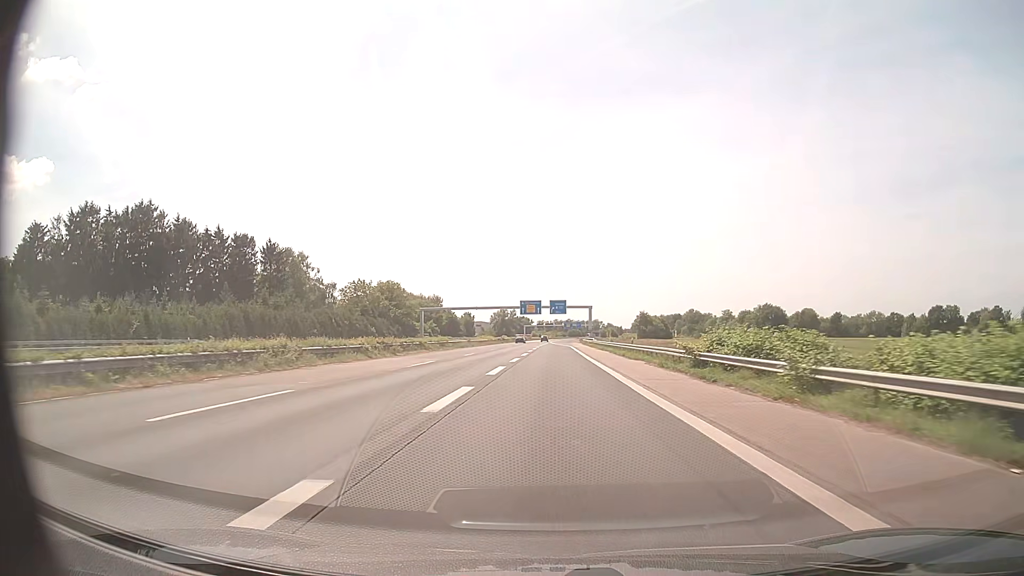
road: trunk_link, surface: asphalt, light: Day
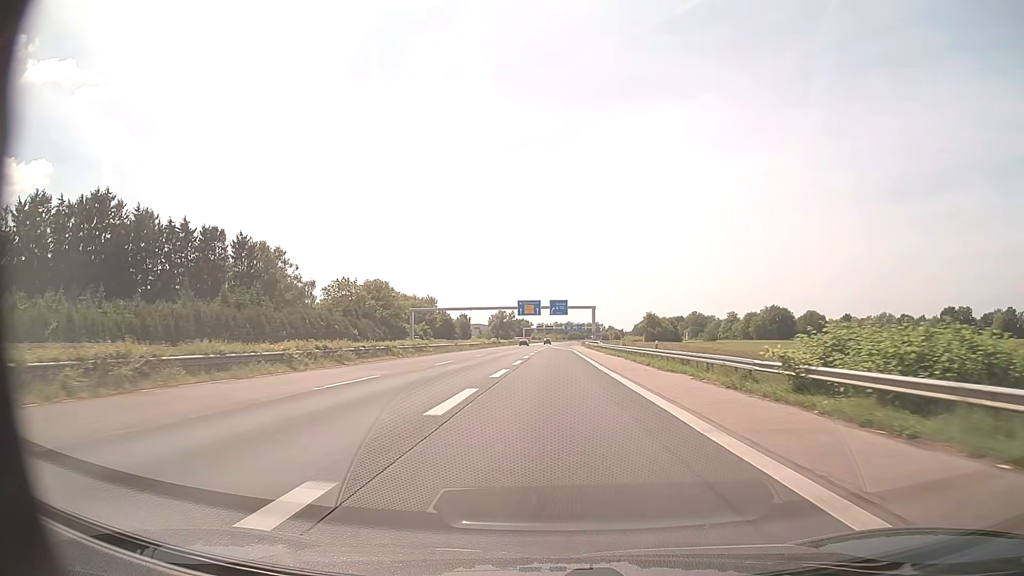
(0.0, +11.9) m; 0°
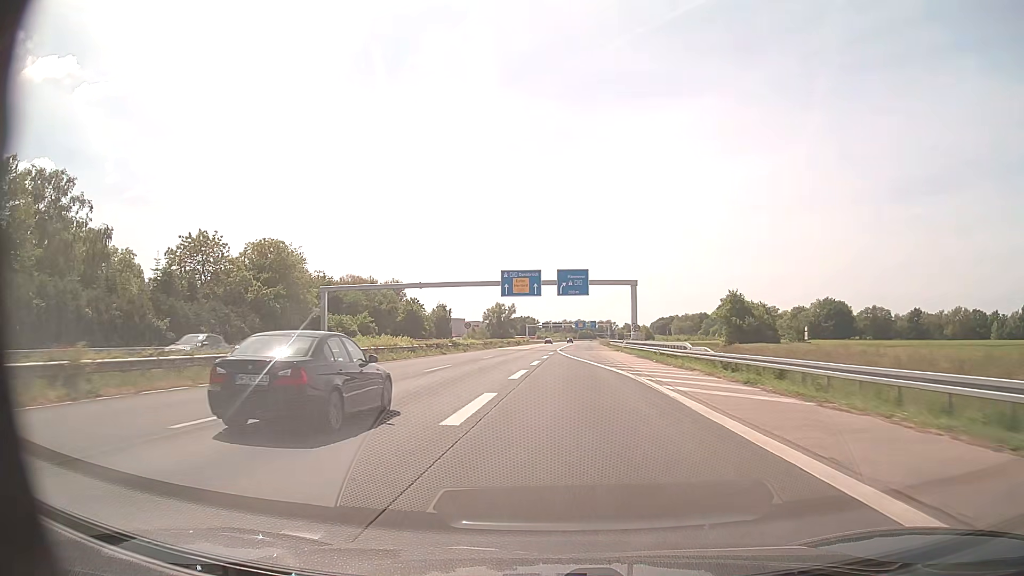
(+0.2, +62.3) m; -1°
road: trunk
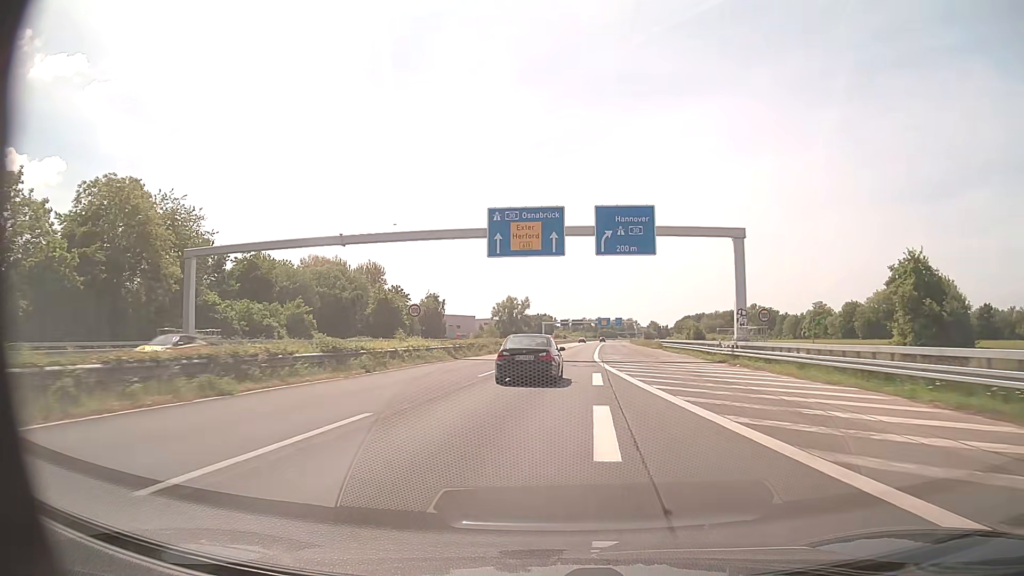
(-0.8, +39.7) m; -2°
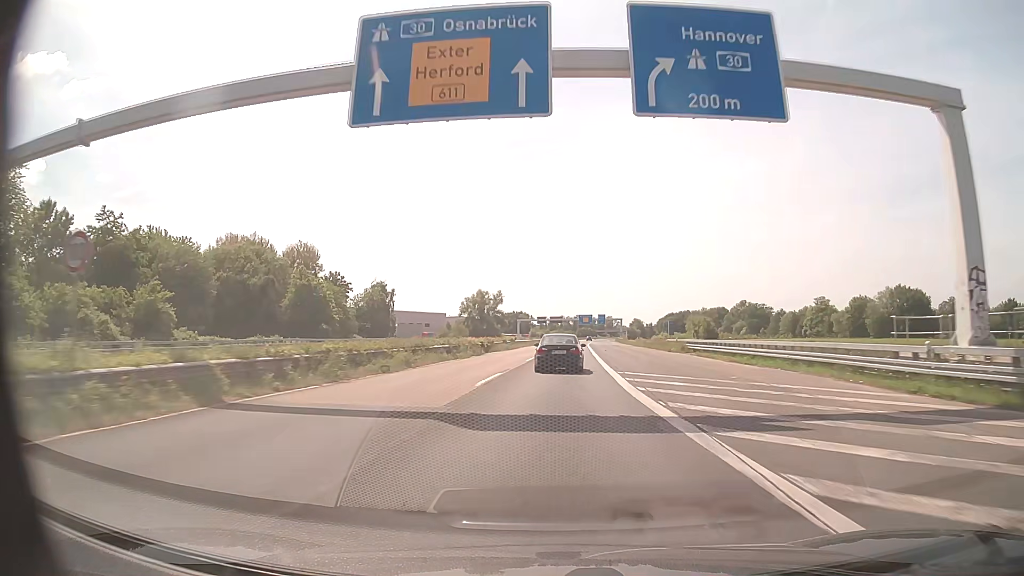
(+0.4, +27.5) m; +2°
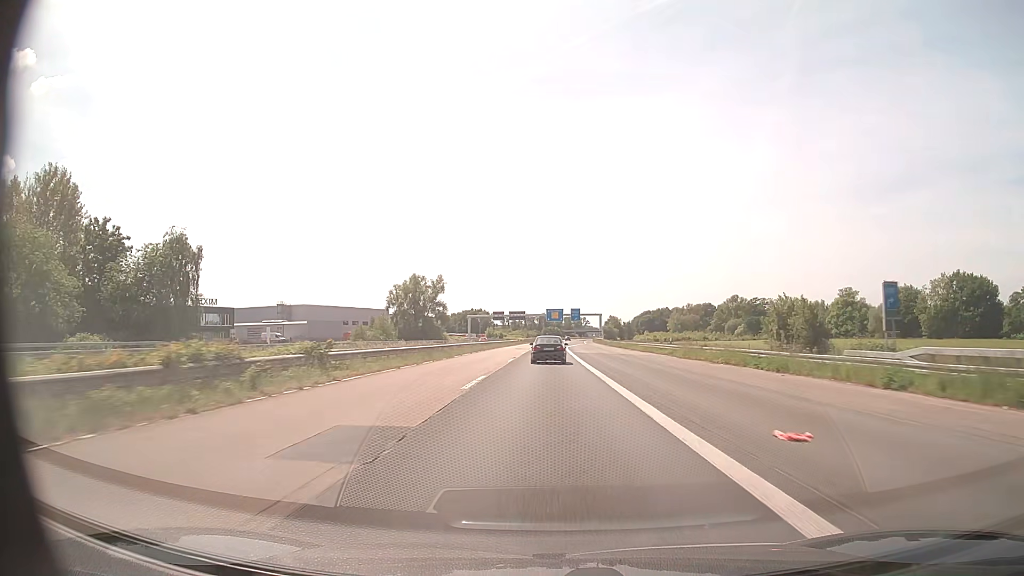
(+1.9, +56.7) m; +3°
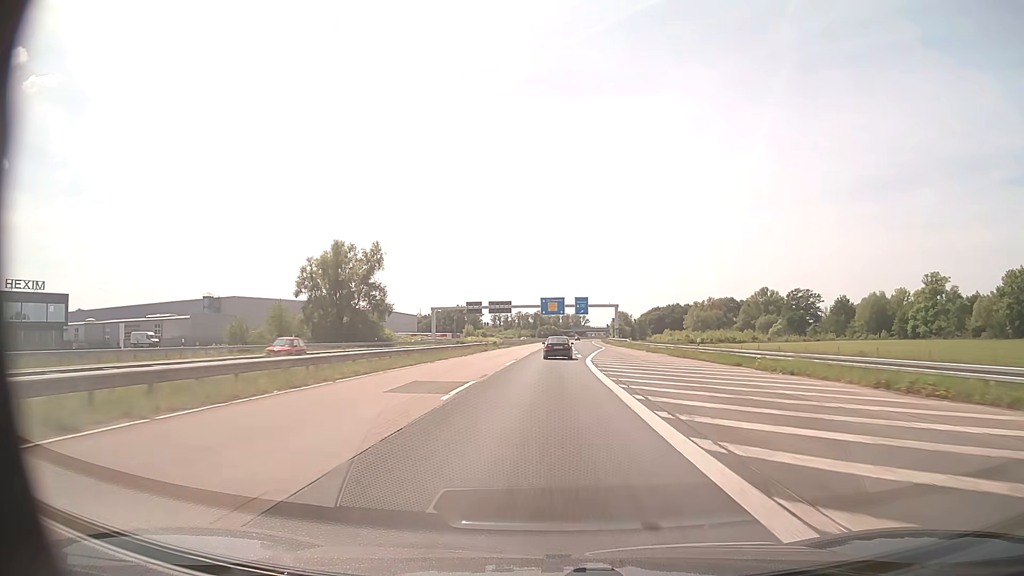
(+0.3, +57.9) m; 0°
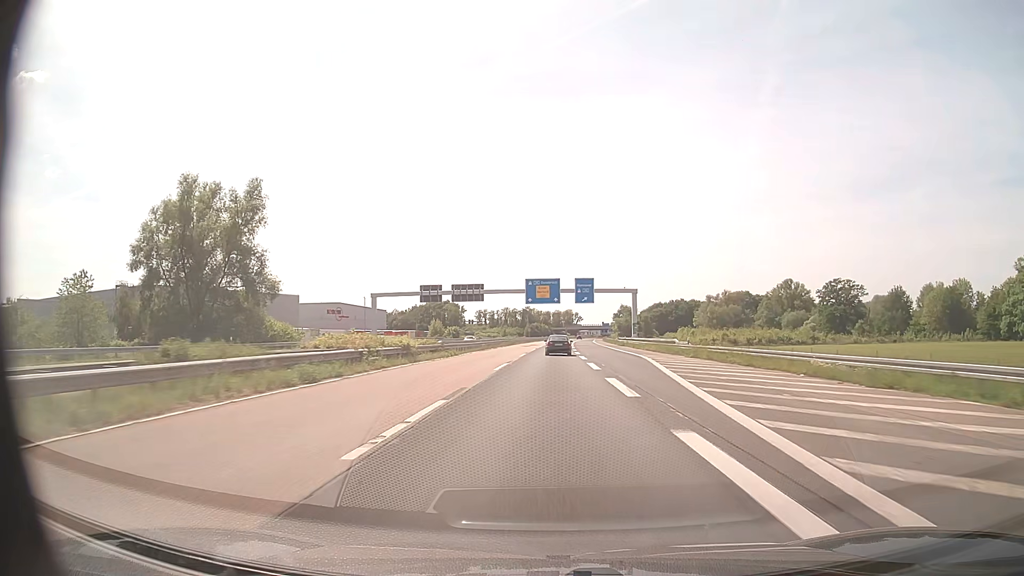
(+0.3, +44.1) m; +1°
(0, +10) (0, +20) (0, +30) (0, +40) (0, +50) (+1, +60) (+1, +70) (+1, +80) (+1, +90) (+2, +100) m
